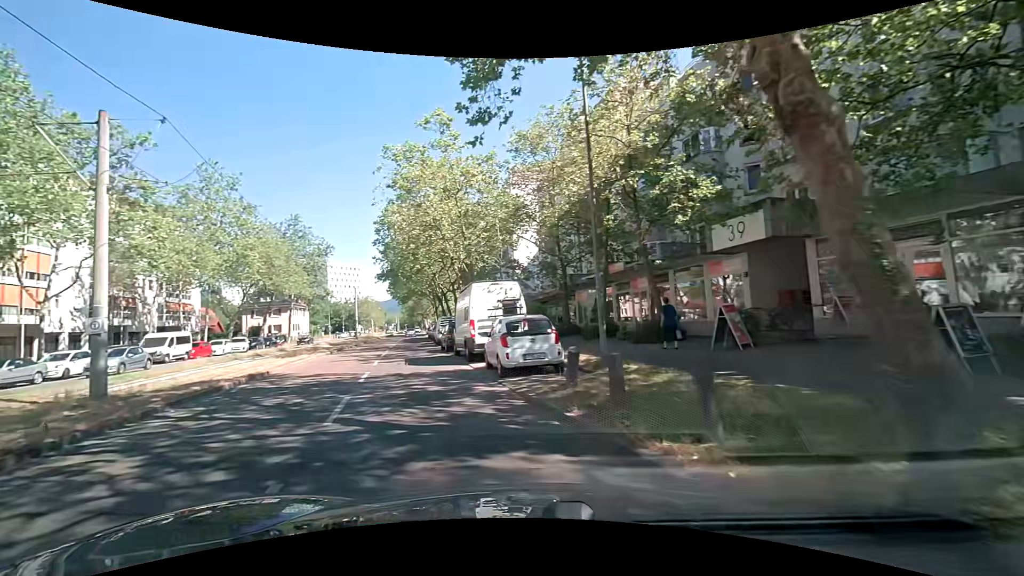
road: tertiary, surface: asphalt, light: Day
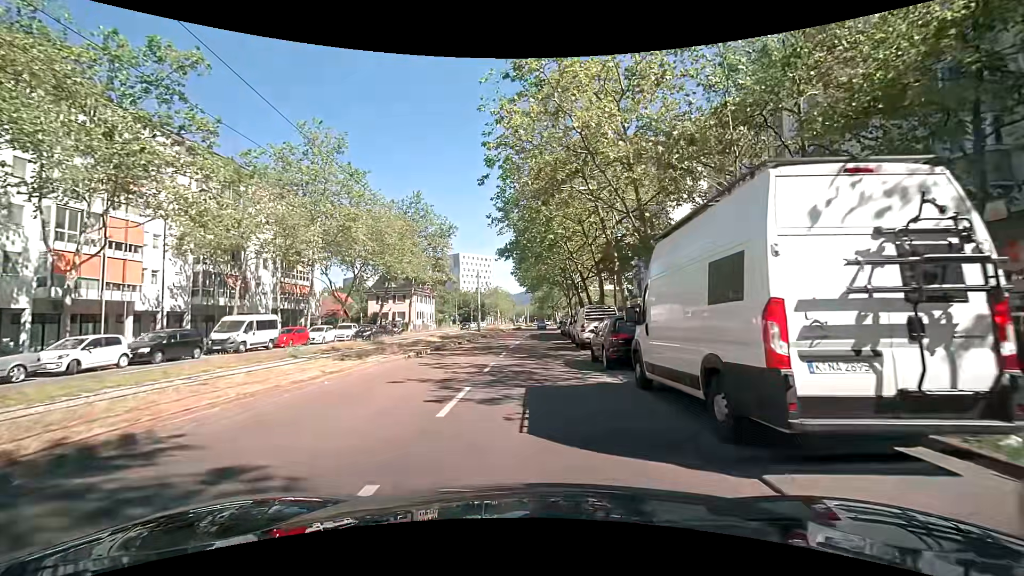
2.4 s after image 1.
(-2.0, +12.5) m; -13°
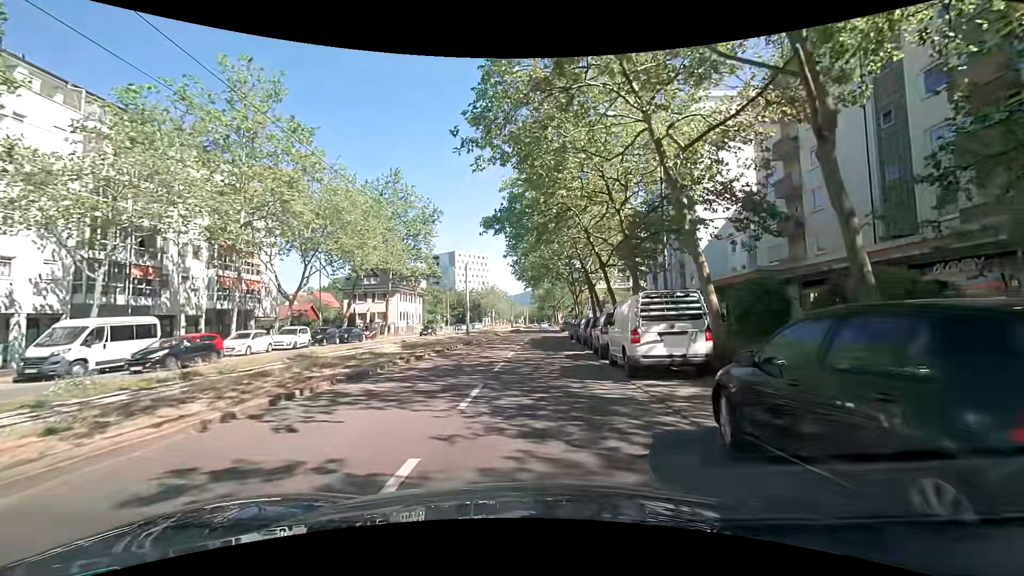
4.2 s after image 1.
(+0.1, +11.2) m; 0°
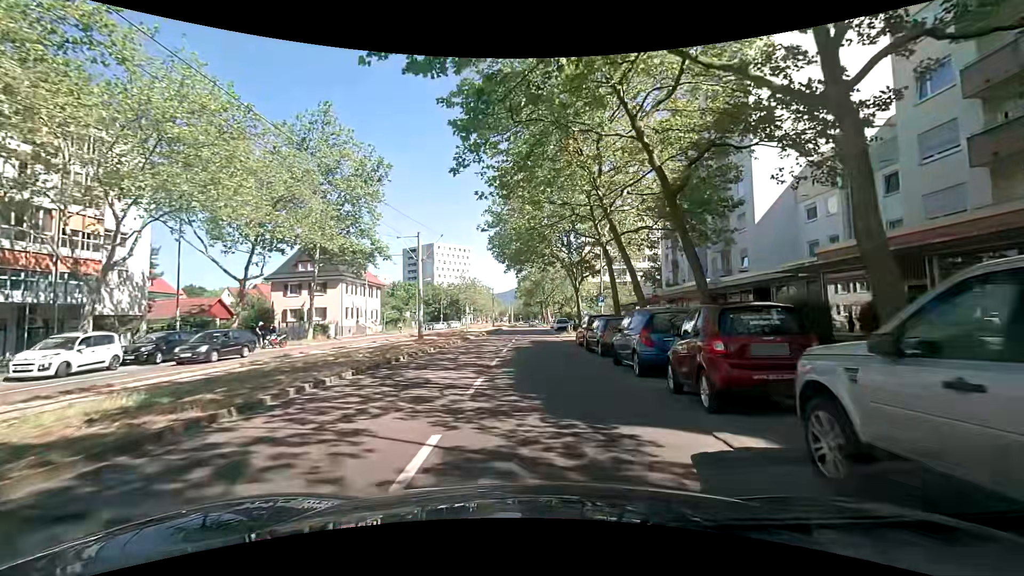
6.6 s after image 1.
(+0.2, +16.9) m; +1°
